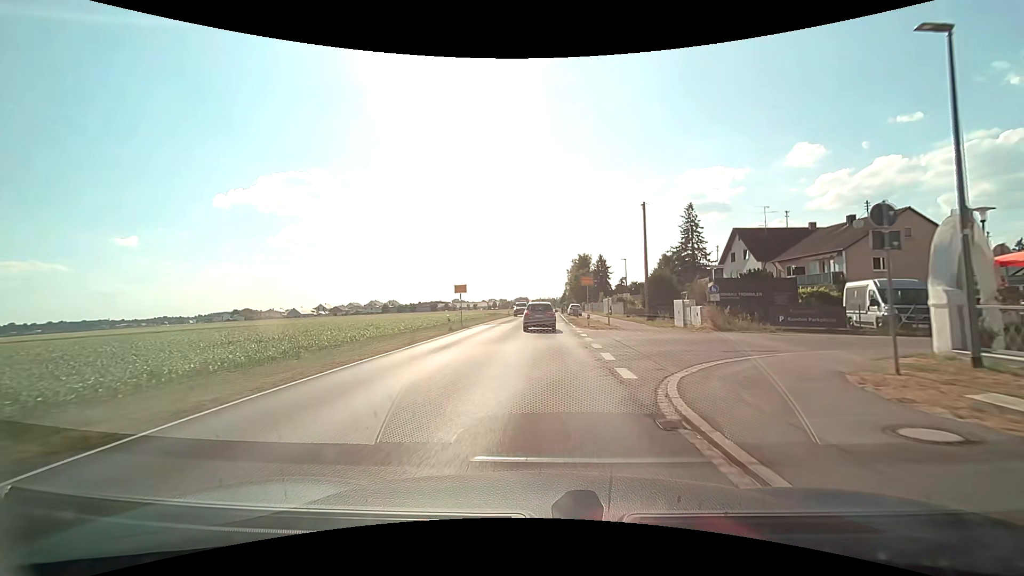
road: tertiary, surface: asphalt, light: Day
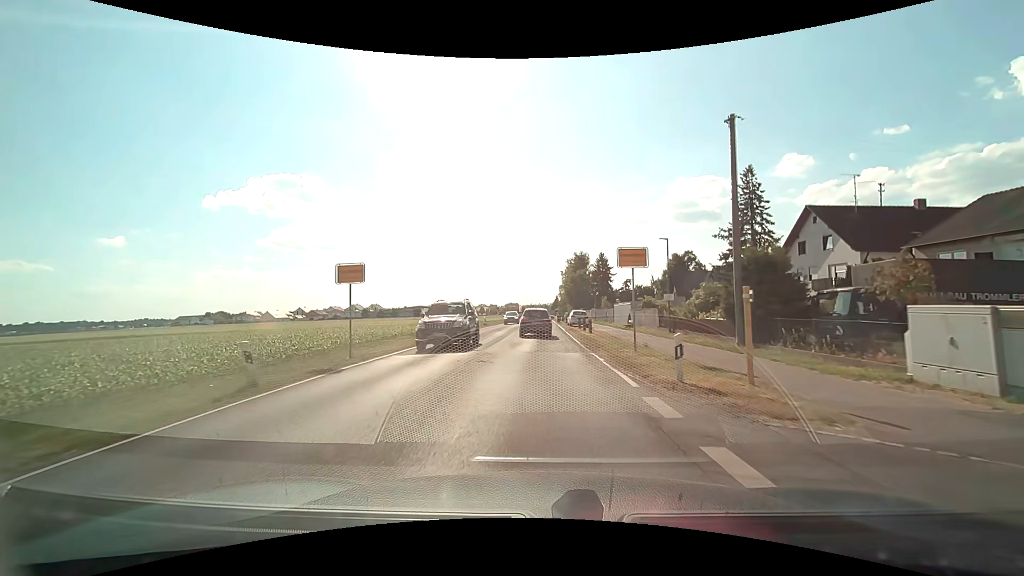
(+0.2, +20.5) m; +1°
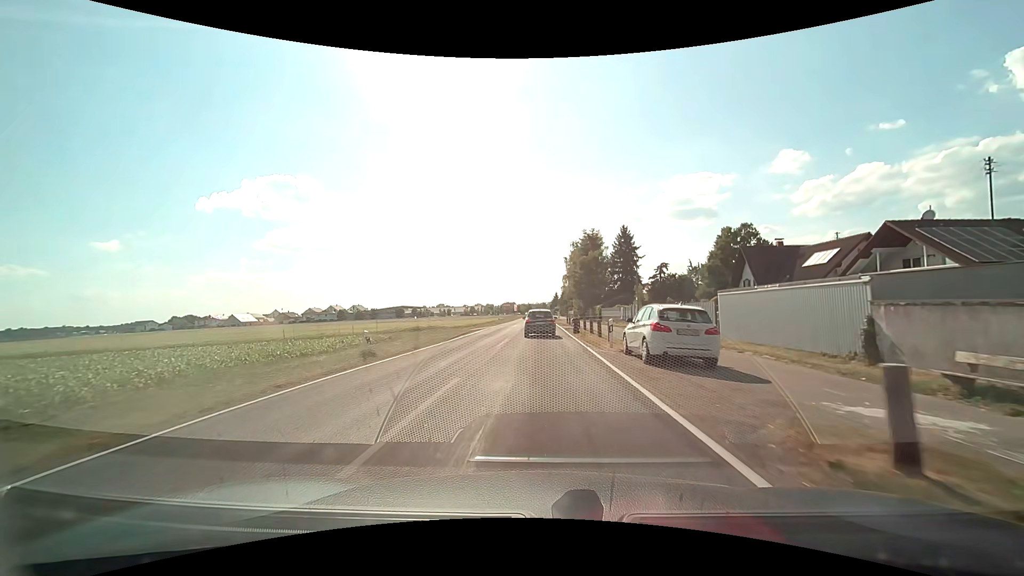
(+0.2, +35.2) m; 0°
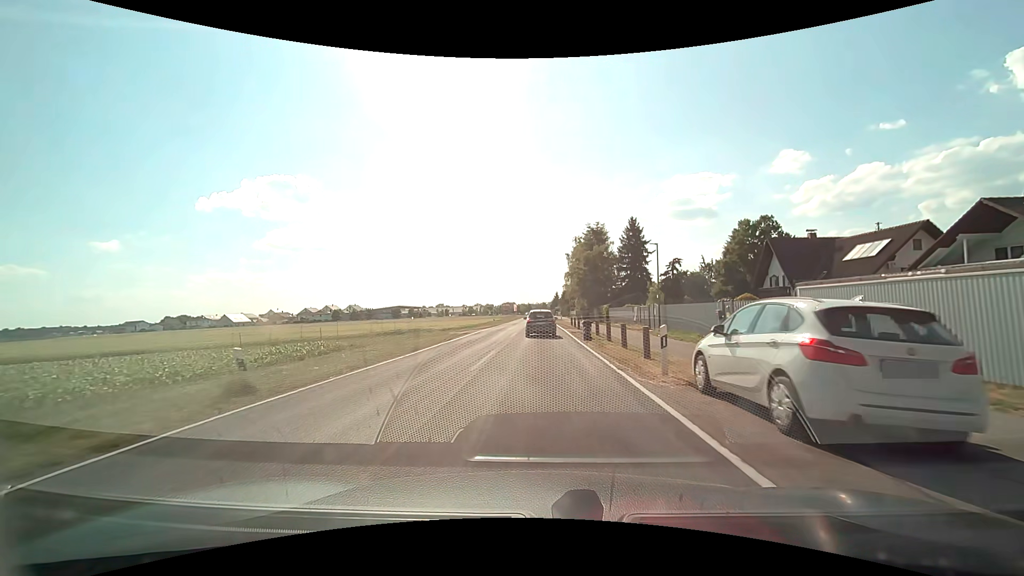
(0.0, +7.3) m; 0°
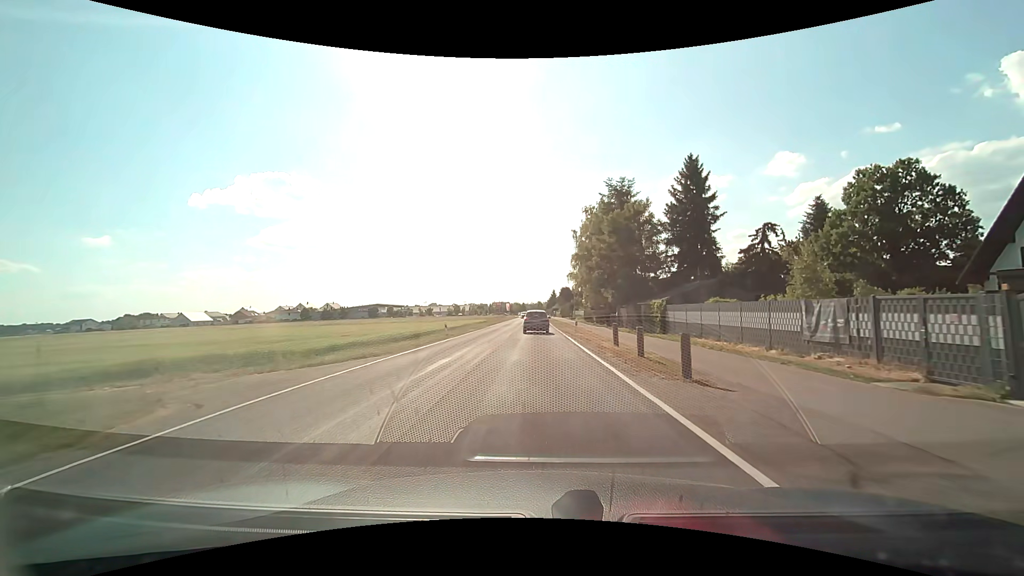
(+0.2, +30.4) m; +1°
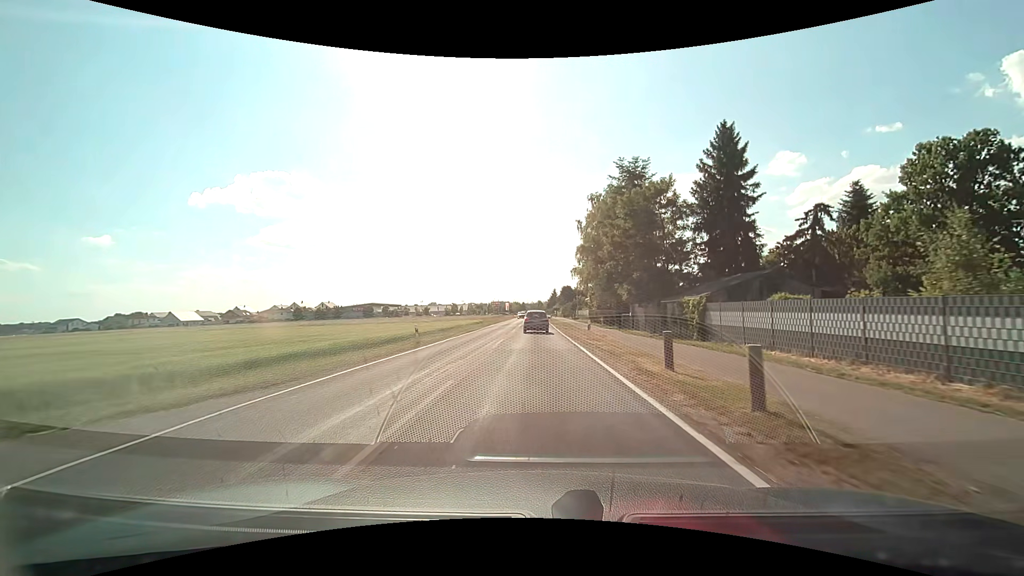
(0.0, +7.8) m; 0°
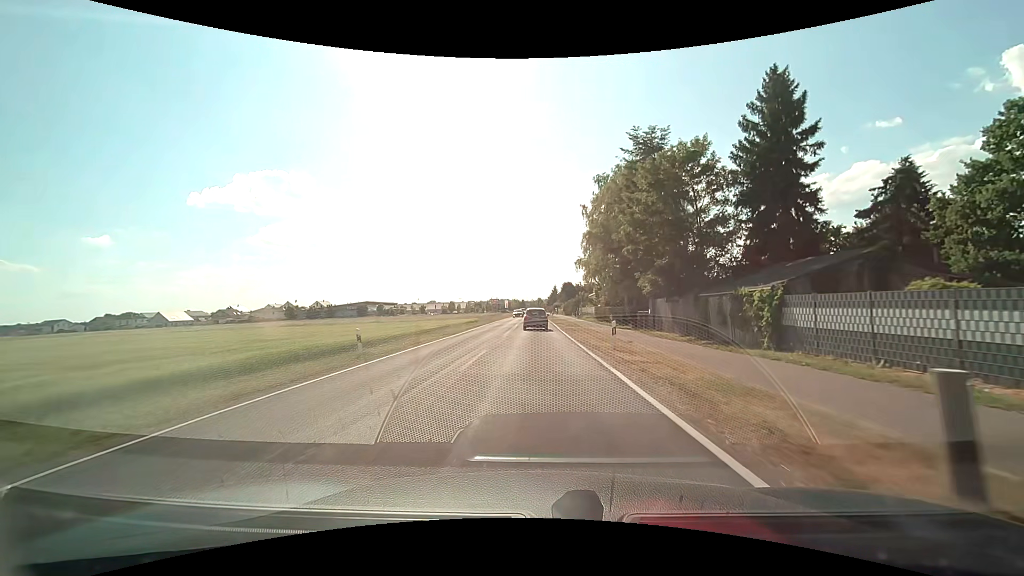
(0.0, +8.0) m; 0°
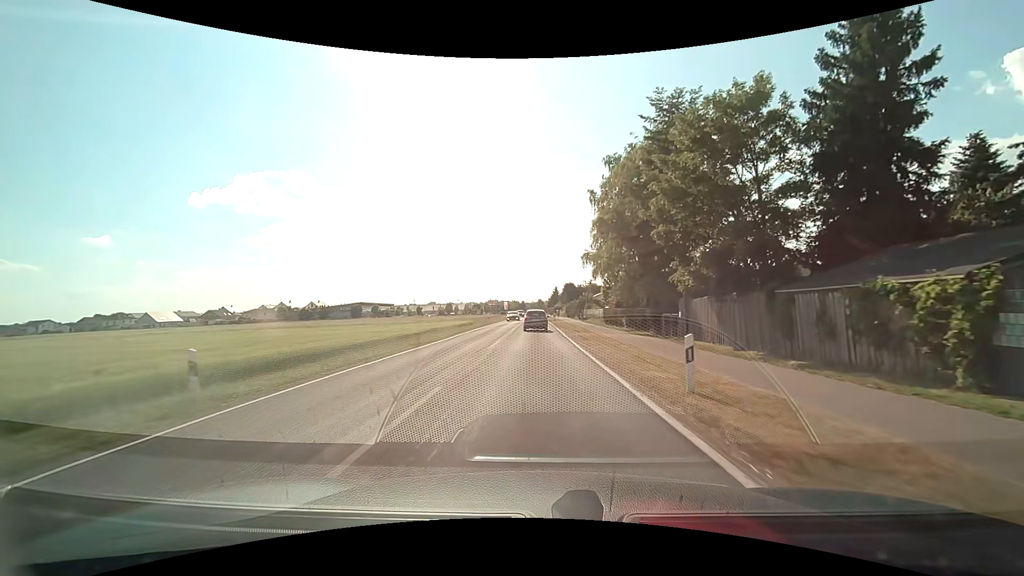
(0.0, +8.1) m; 0°
(0, +10) (0, +20) (0, +30) (0, +40) (0, +50) (0, +60) (0, +70) (0, +80) (0, +90) (0, +100) m
